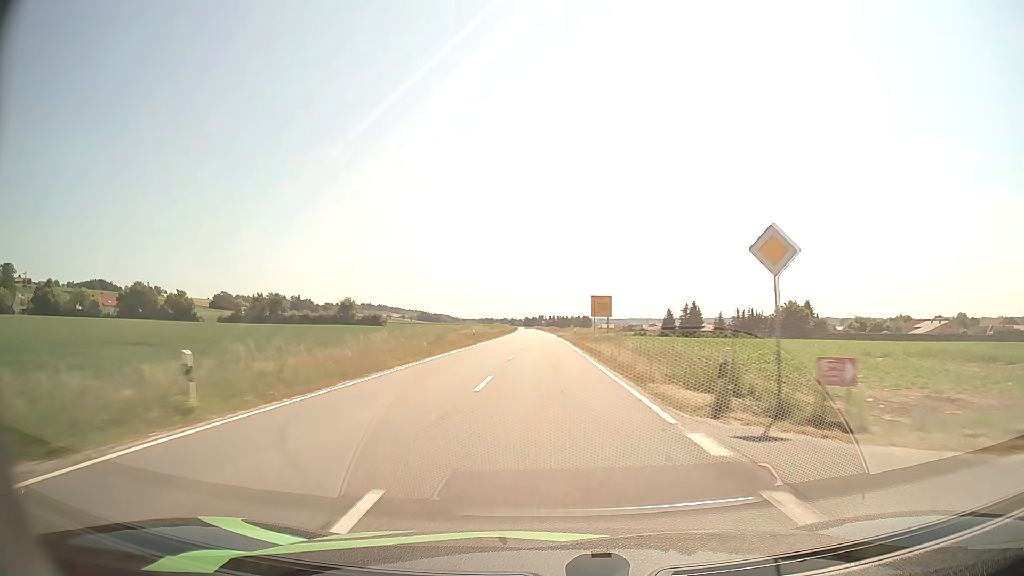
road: tertiary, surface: asphalt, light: Day
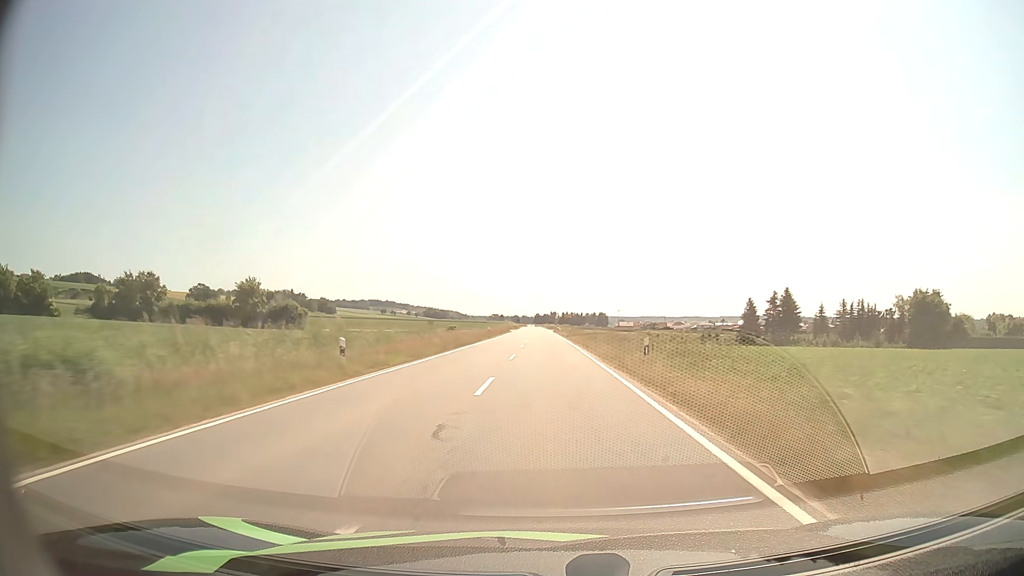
(-0.6, +75.7) m; -1°
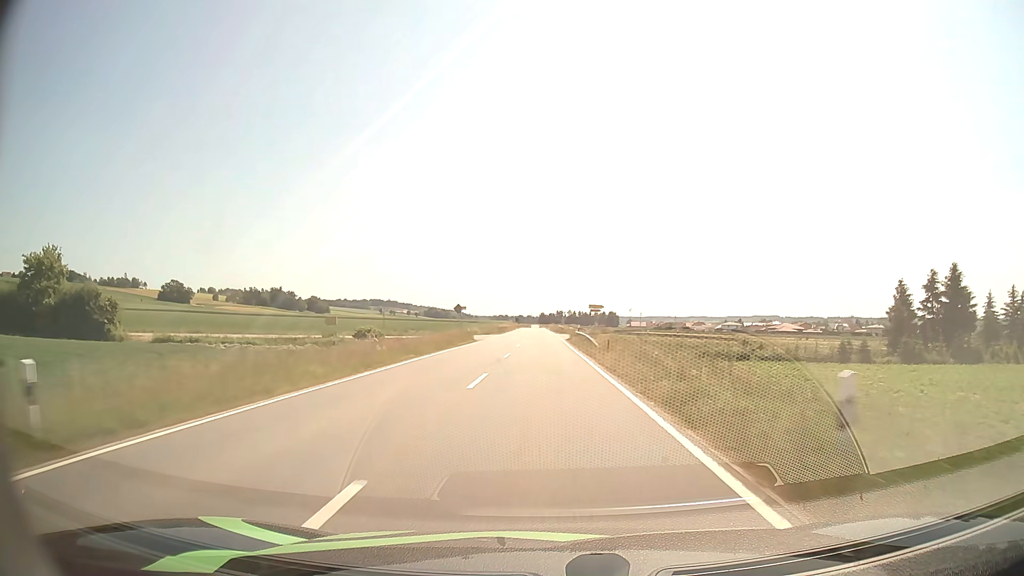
(-0.2, +61.2) m; 0°
(0, +10) (0, +20) (0, +30) (0, +40) (0, +50) (0, +60) (-1, +70) (-1, +80) (-1, +90) (-1, +100) m
